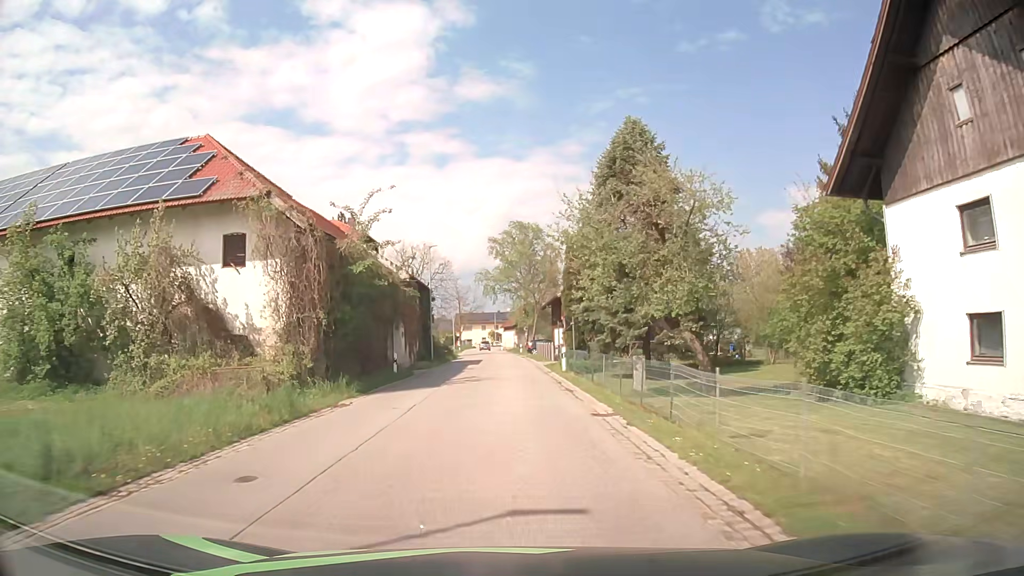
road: secondary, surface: asphalt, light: Day
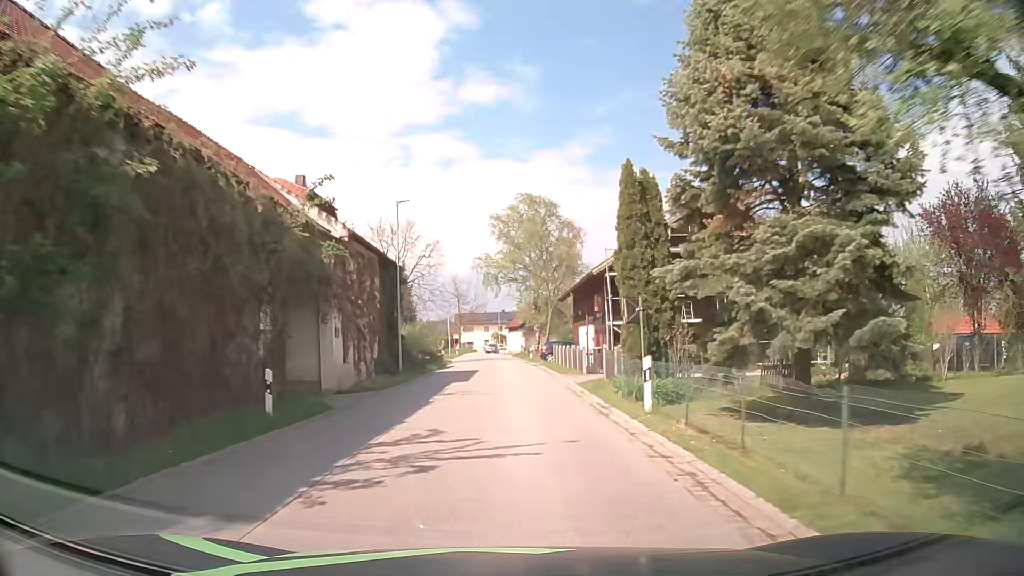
(-0.1, +15.9) m; -1°
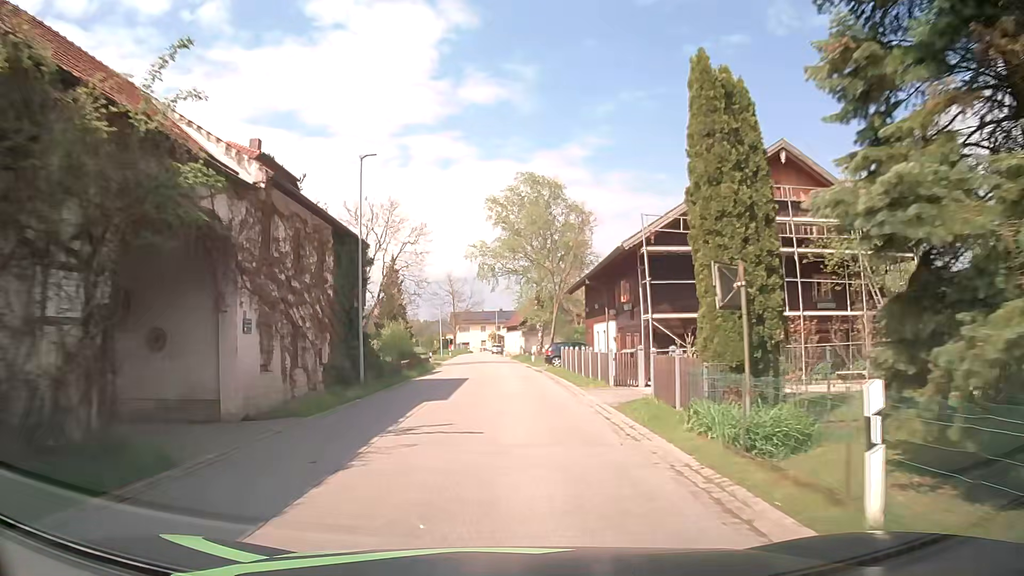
(0.0, +7.9) m; 0°
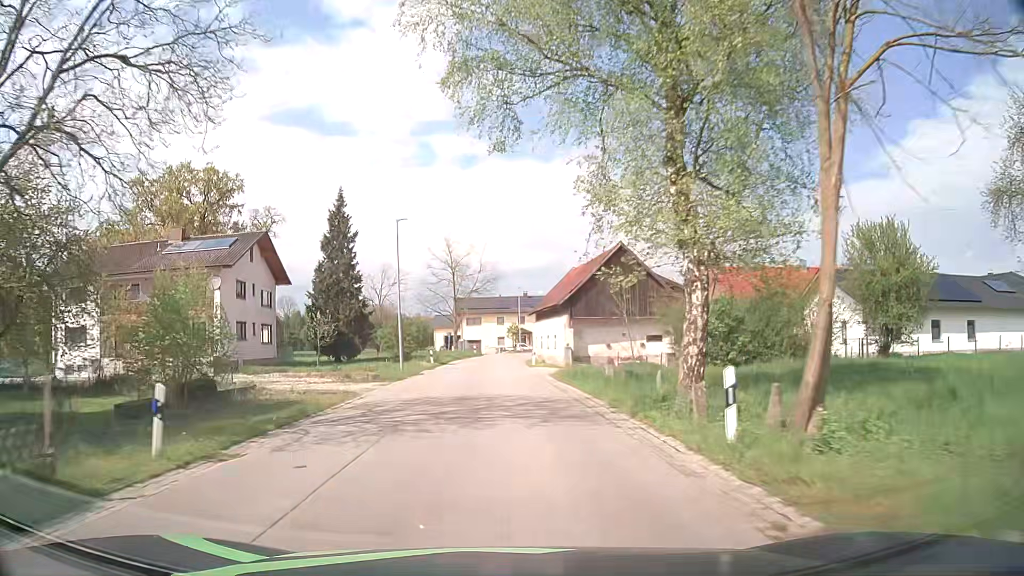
(-0.1, +39.5) m; -2°
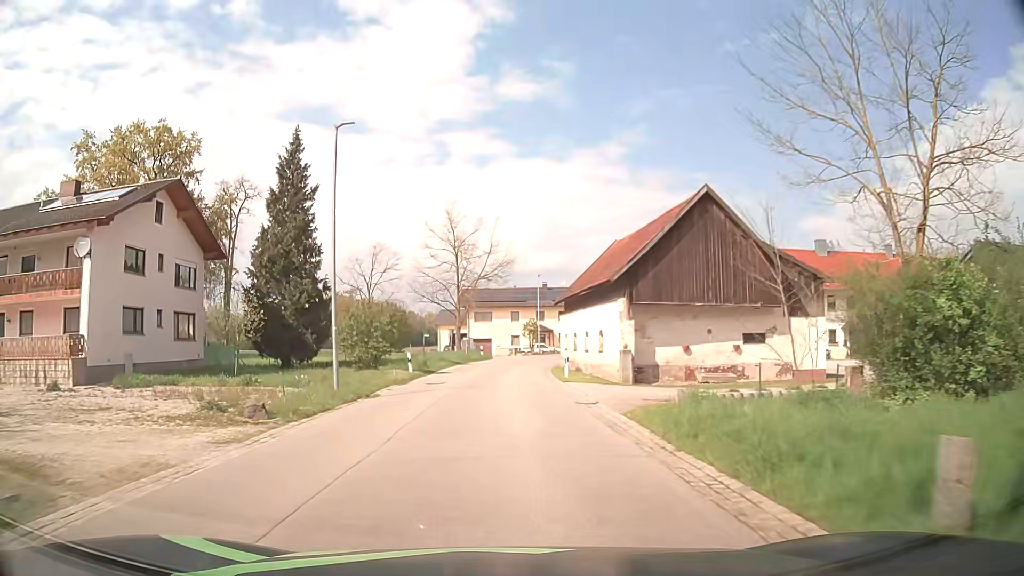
(-0.1, +15.8) m; -1°
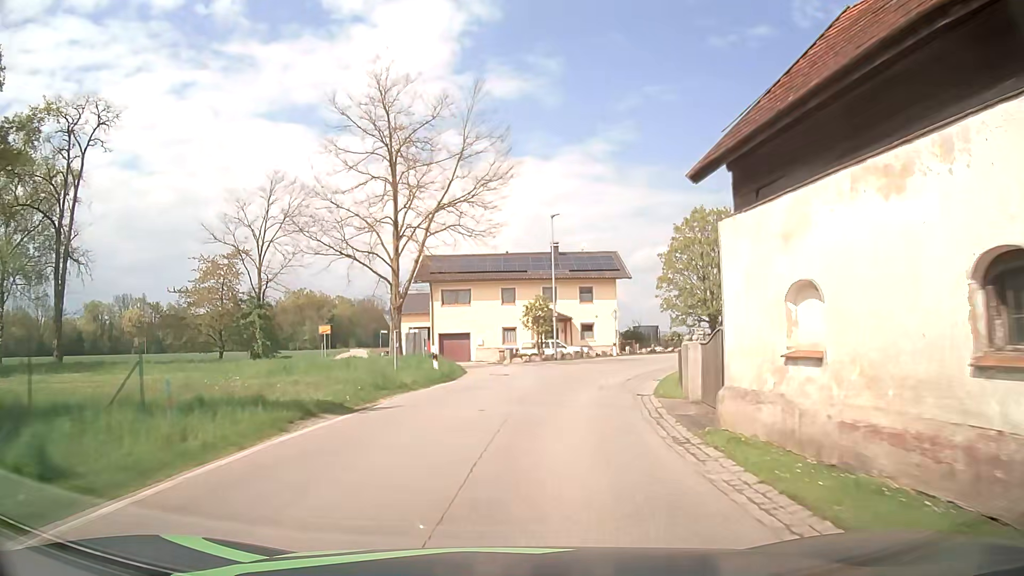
(-0.2, +31.6) m; +1°
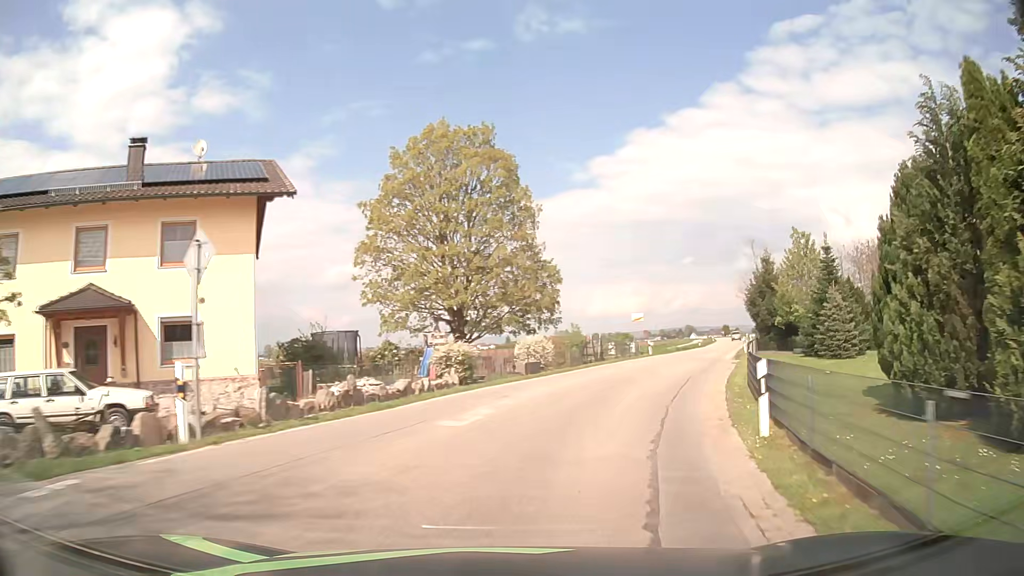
(+5.9, +30.6) m; +24°
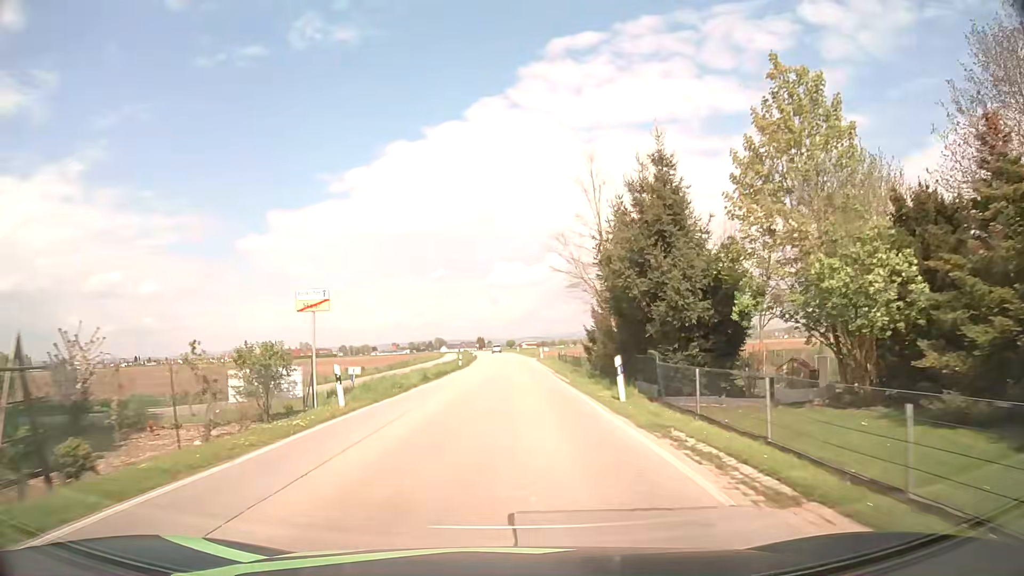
(+8.3, +29.7) m; +23°
(0, +10) (0, +20) (0, +30) (0, +40) (0, +50) (0, +60) (0, +70) (0, +80) (-1, +90) (-1, +100) m
